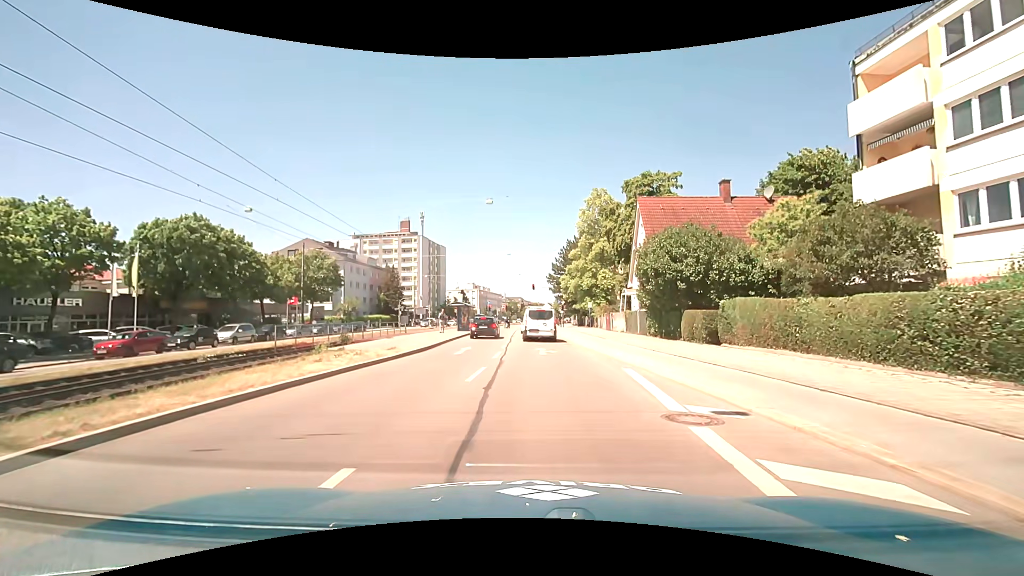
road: primary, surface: asphalt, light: Day
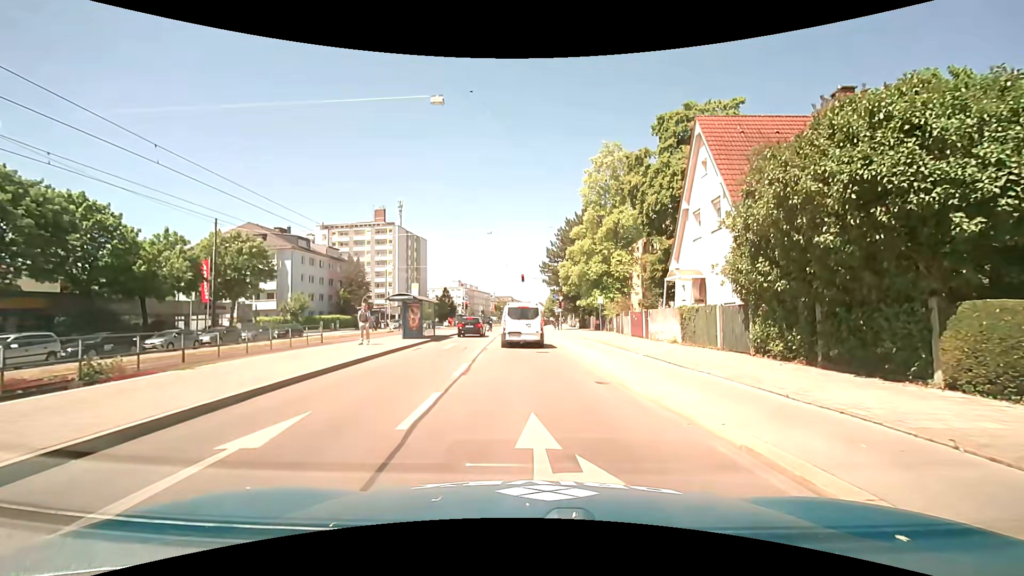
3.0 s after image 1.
(+0.3, +15.8) m; +2°
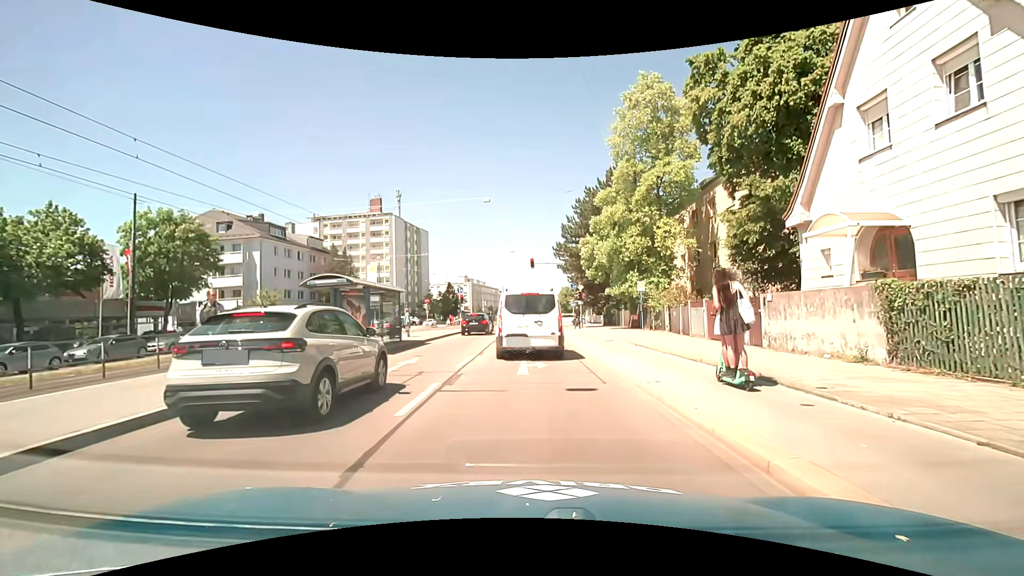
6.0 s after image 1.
(-0.3, +11.4) m; -2°
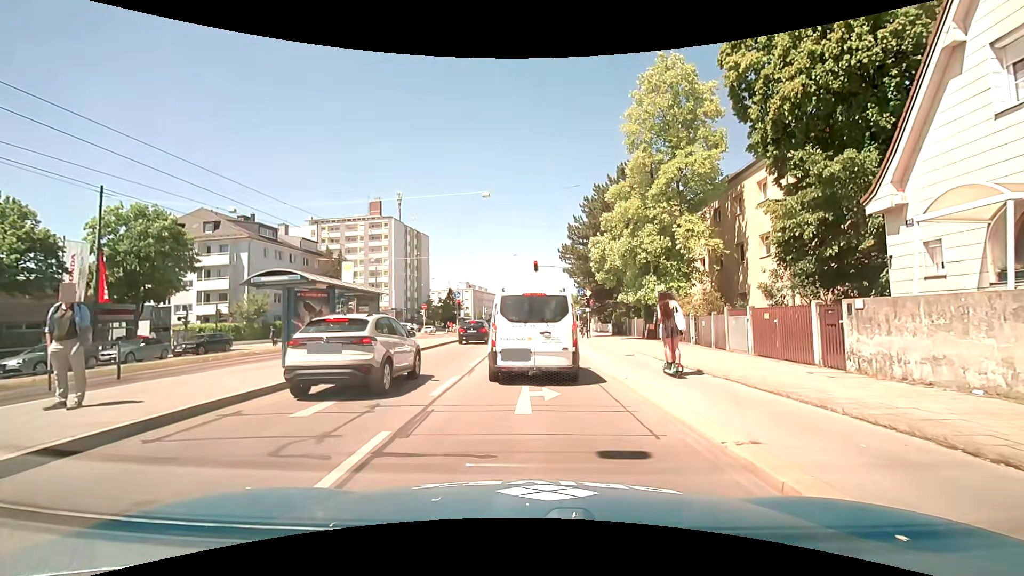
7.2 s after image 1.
(0.0, +3.6) m; 0°
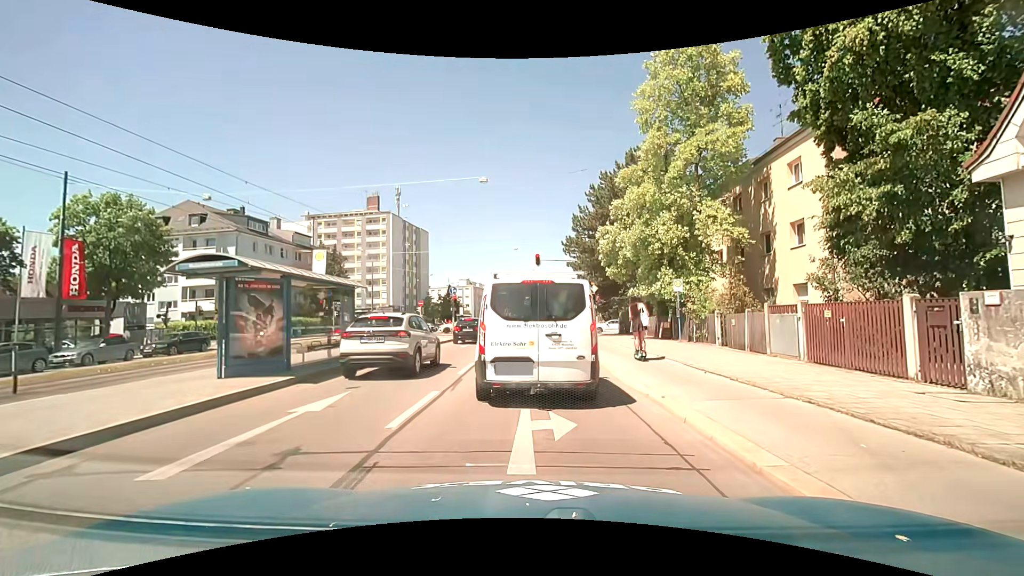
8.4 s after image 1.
(0.0, +2.8) m; 0°
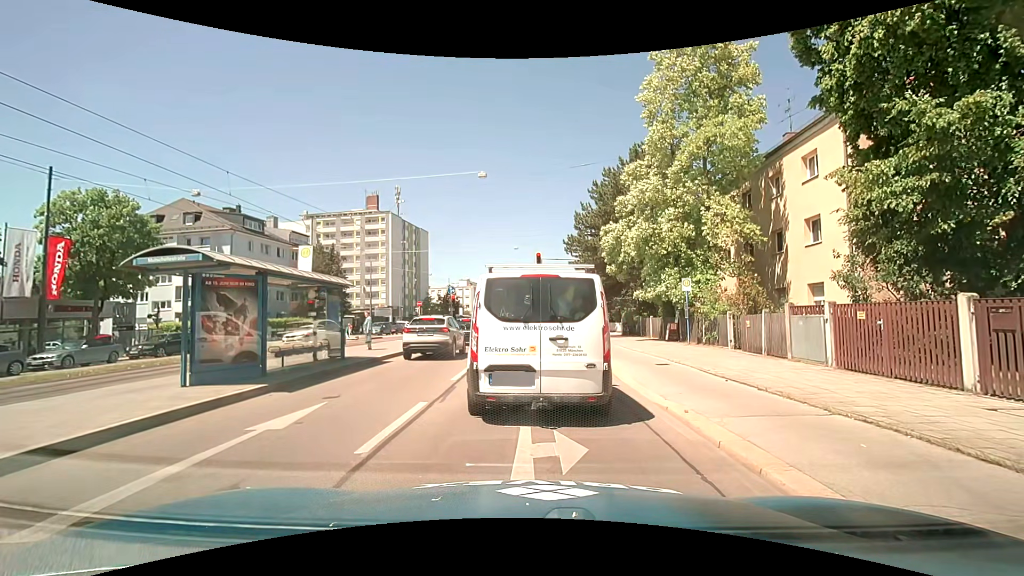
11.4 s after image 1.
(0.0, +1.2) m; -1°
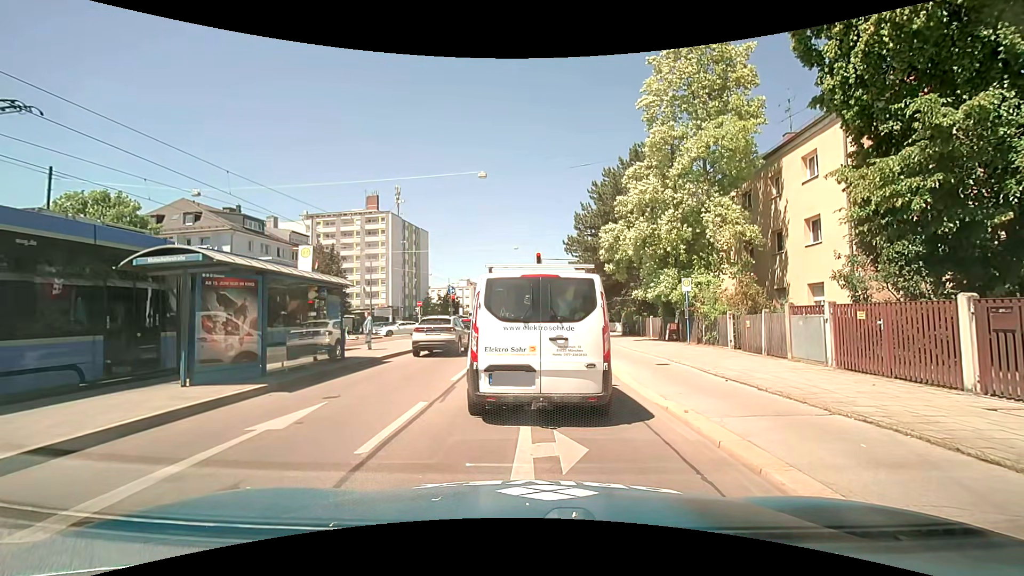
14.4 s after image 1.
(0.0, 0.0) m; 0°
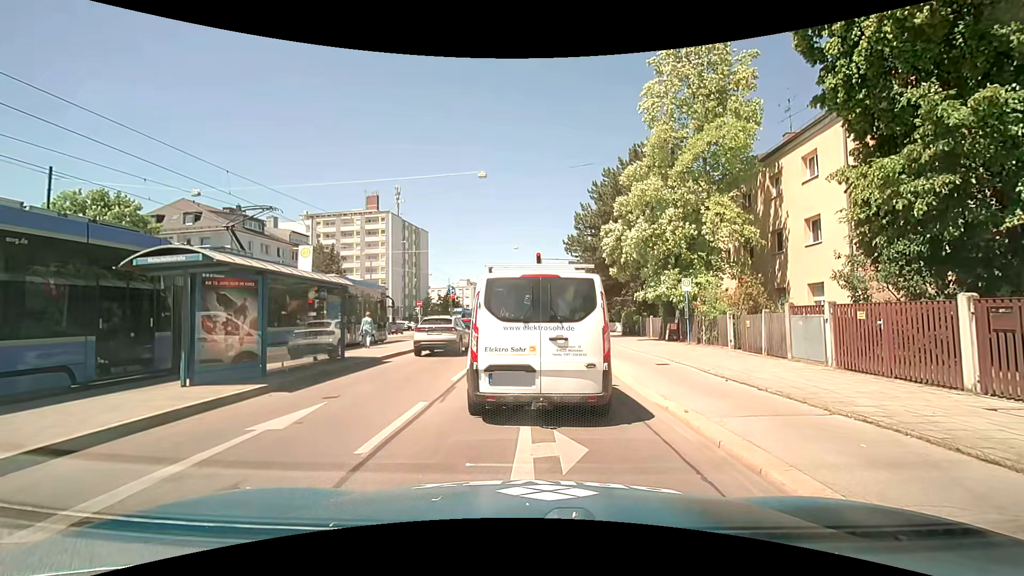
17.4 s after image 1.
(0.0, 0.0) m; 0°
(0, +10) (0, +20) (0, +30) (+1, +40) (+1, +50) (+1, +60) (+1, +70) (+2, +80) (+2, +90) (+3, +100) m
